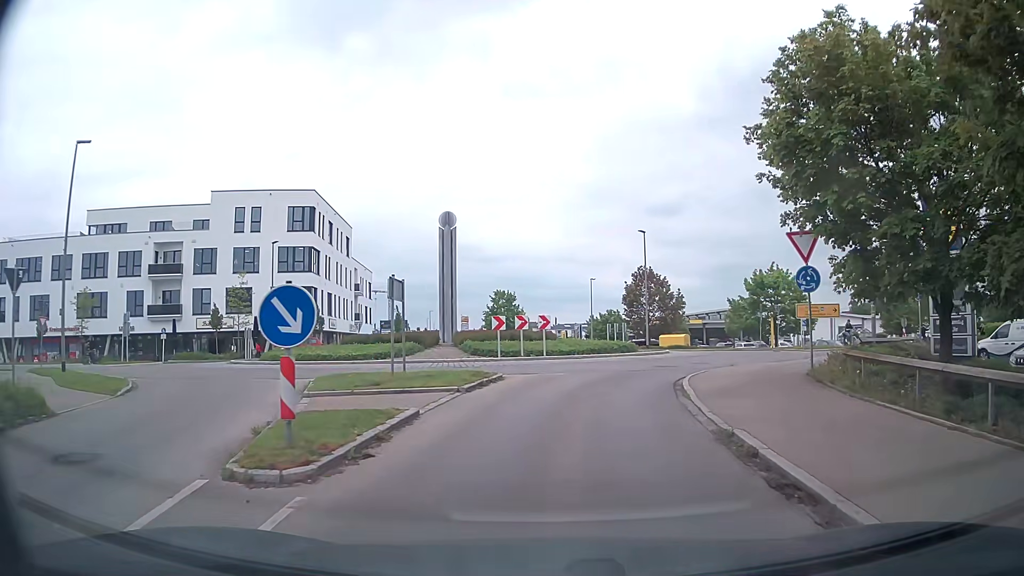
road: residential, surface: asphalt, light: Day
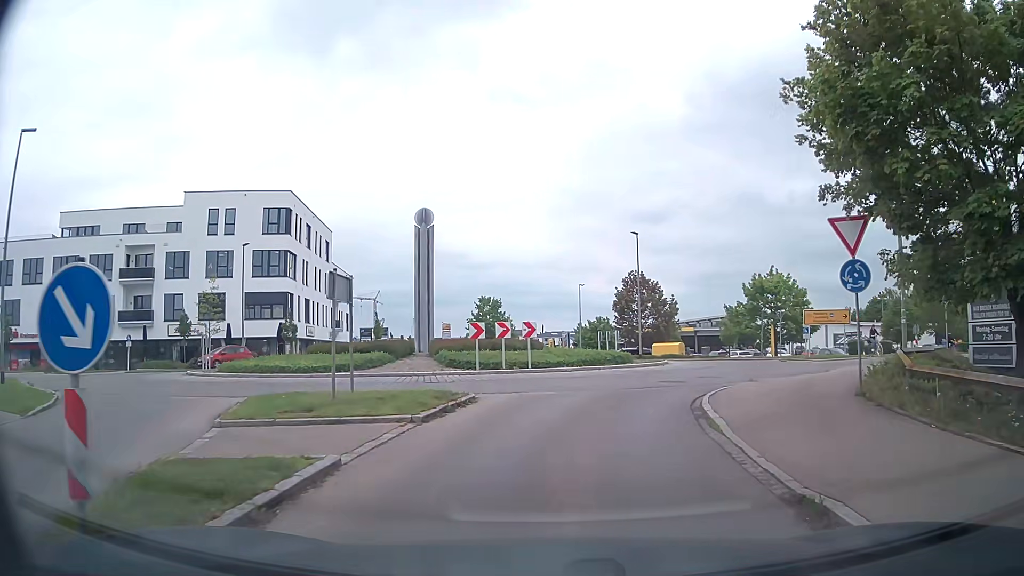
(0.0, +3.1) m; +1°
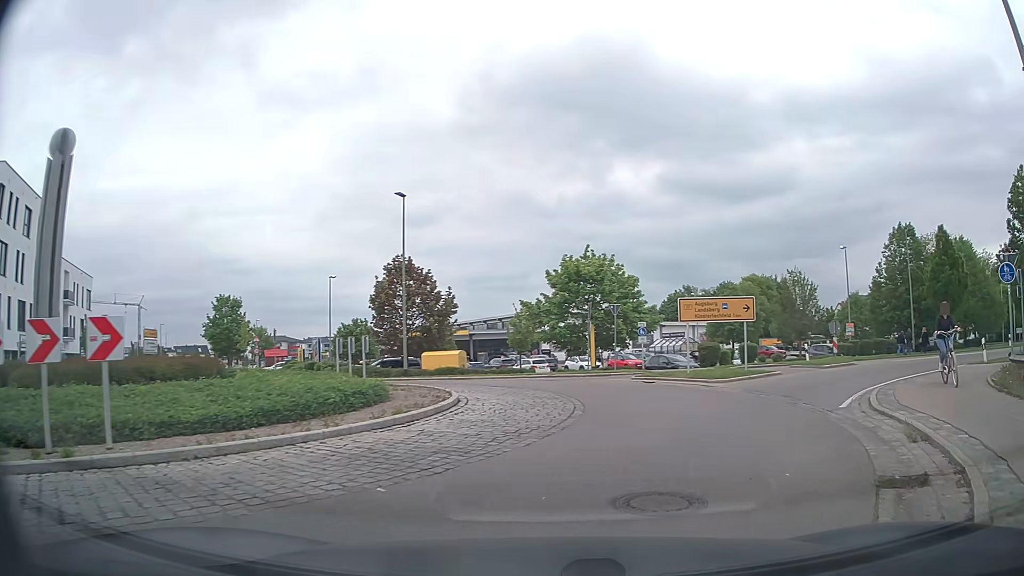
(+1.5, +14.5) m; +21°
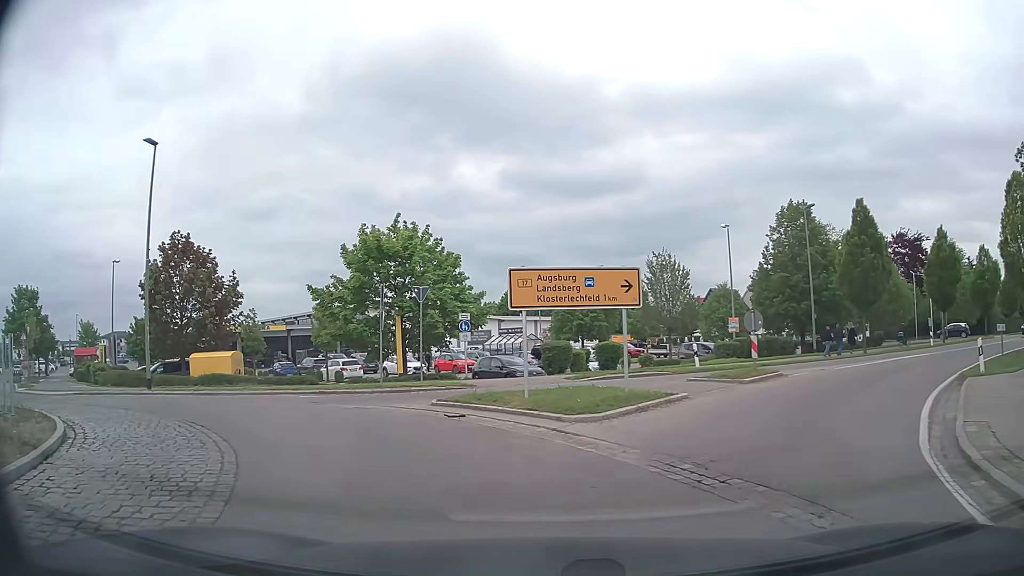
(+1.4, +9.3) m; +12°
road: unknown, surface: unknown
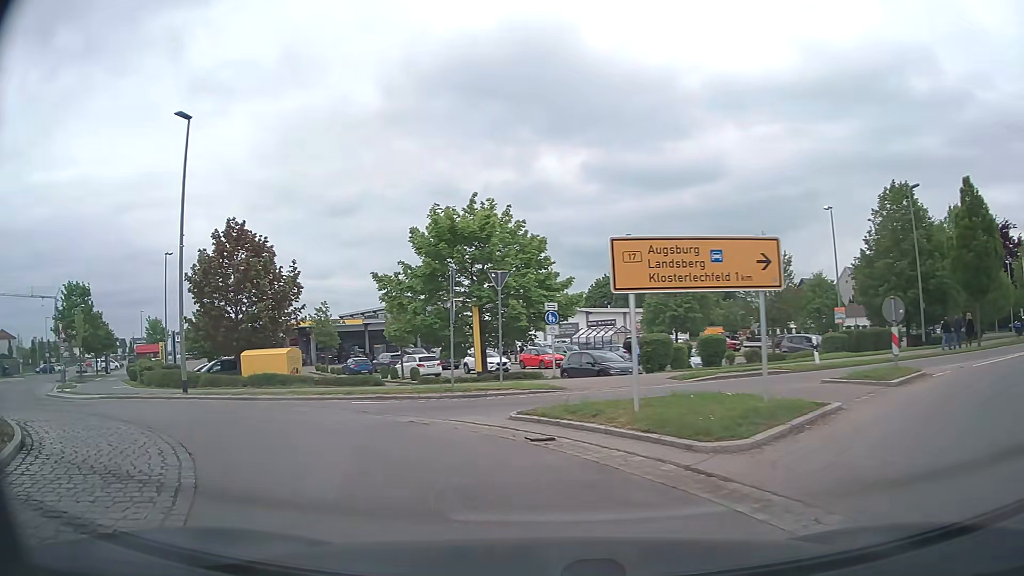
(-0.2, +3.3) m; -8°
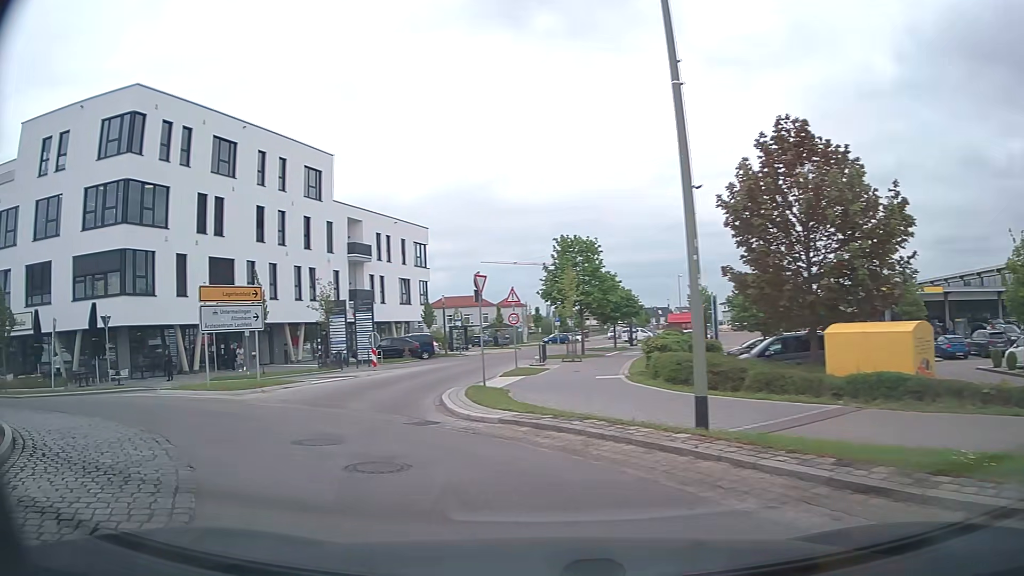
(-4.9, +11.7) m; -48°
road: tertiary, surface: asphalt
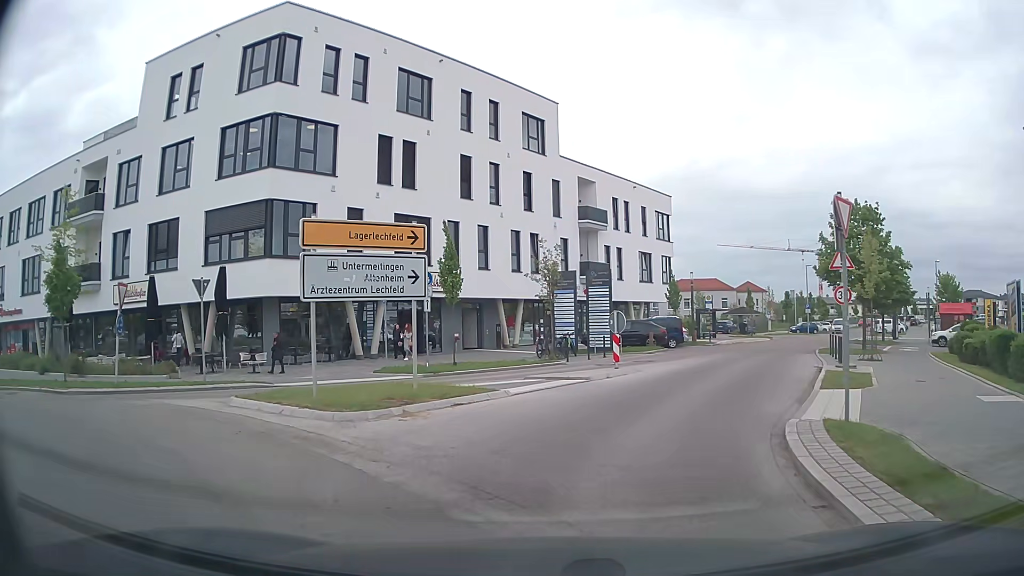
(-1.9, +8.8) m; -19°
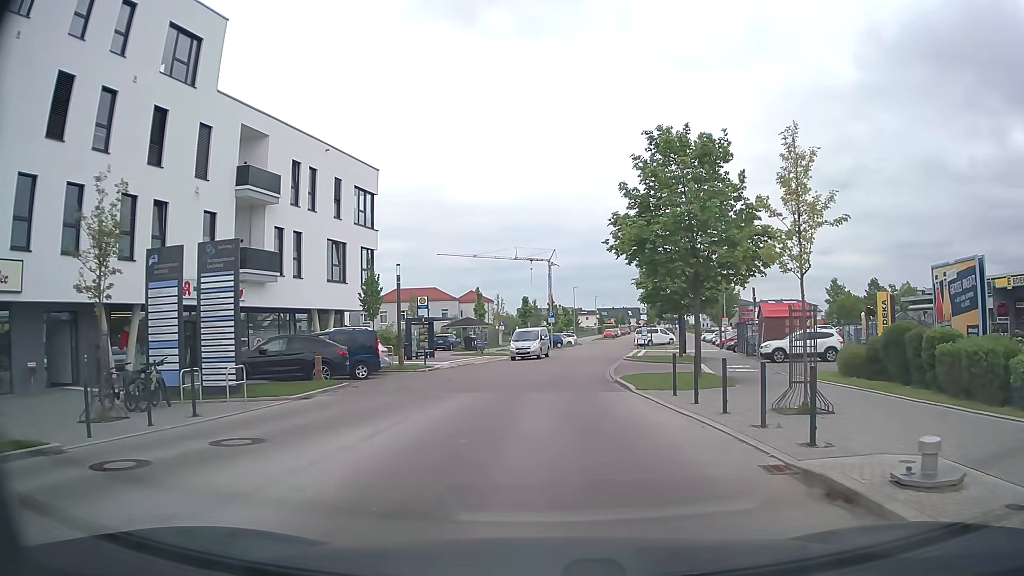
(+3.6, +15.3) m; +25°
(0, +10) (+1, +20) (+1, +30) (+2, +40) (+4, +50) (+5, +60) (+6, +70) (+8, +80) (+10, +89) (+13, +99) m
